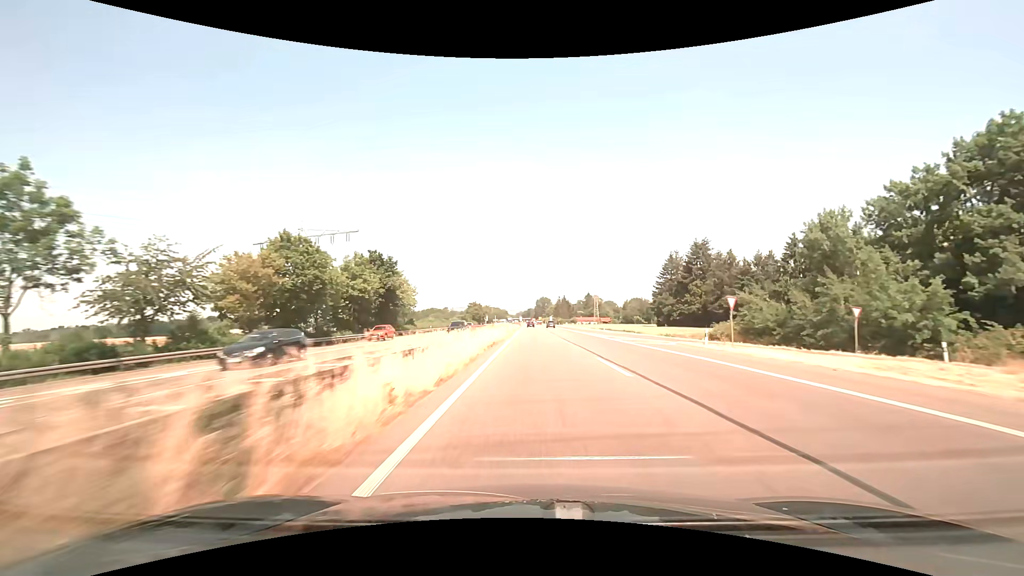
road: trunk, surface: asphalt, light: Day
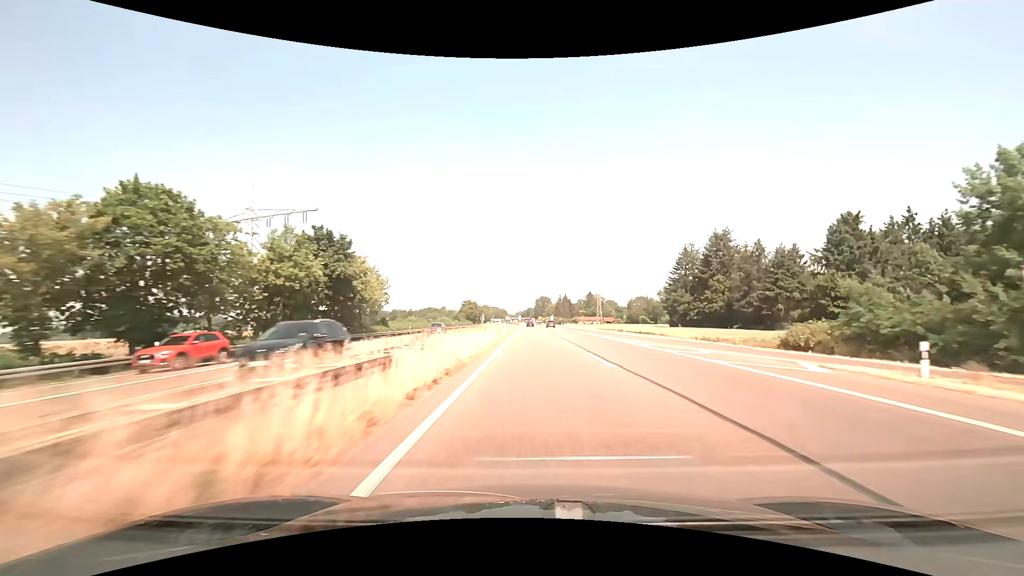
(0.0, +16.0) m; 0°
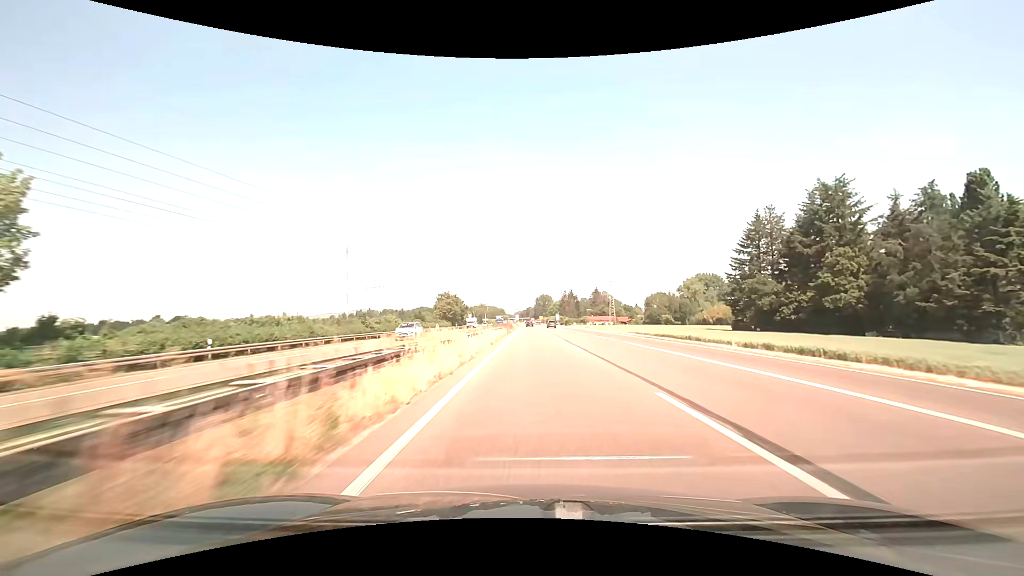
(0.0, +48.3) m; 0°
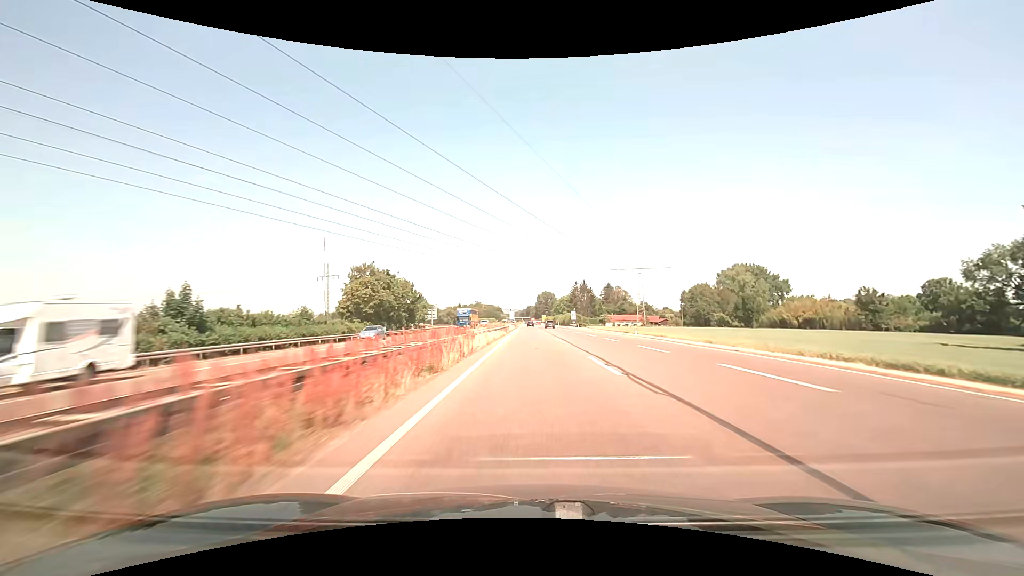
(-0.1, +64.7) m; 0°
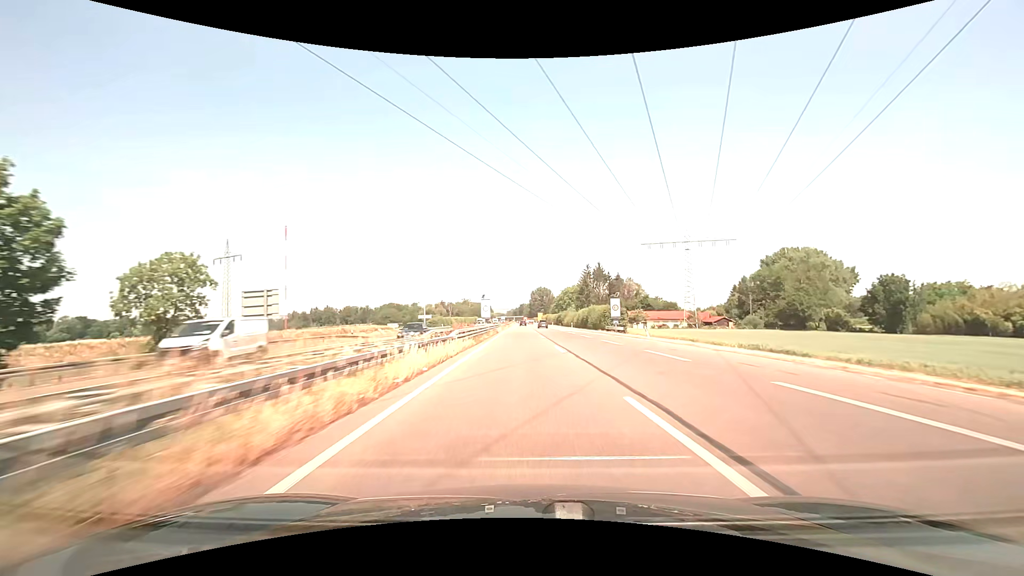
(+0.2, +65.0) m; +1°
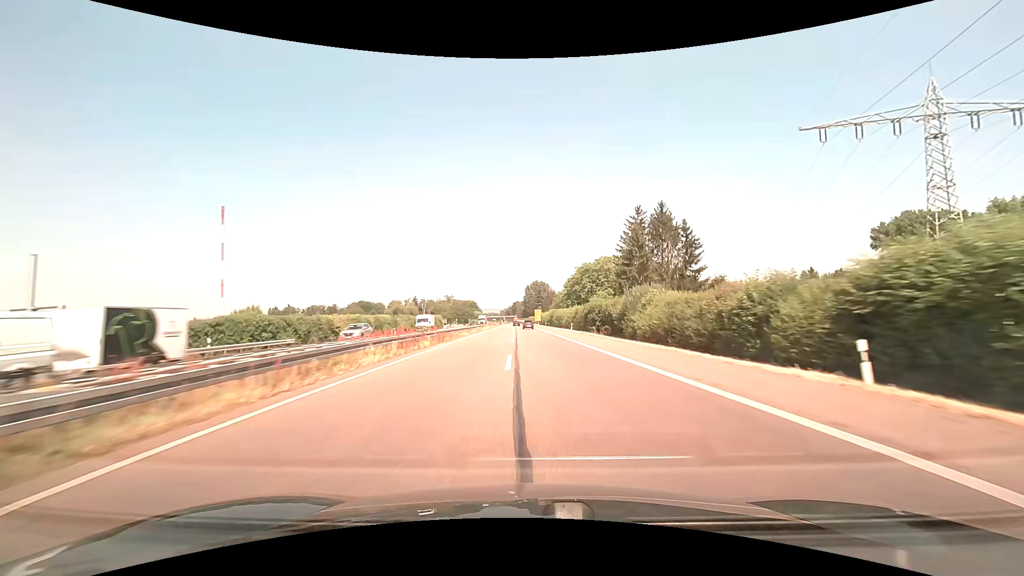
(+0.8, +81.4) m; +1°
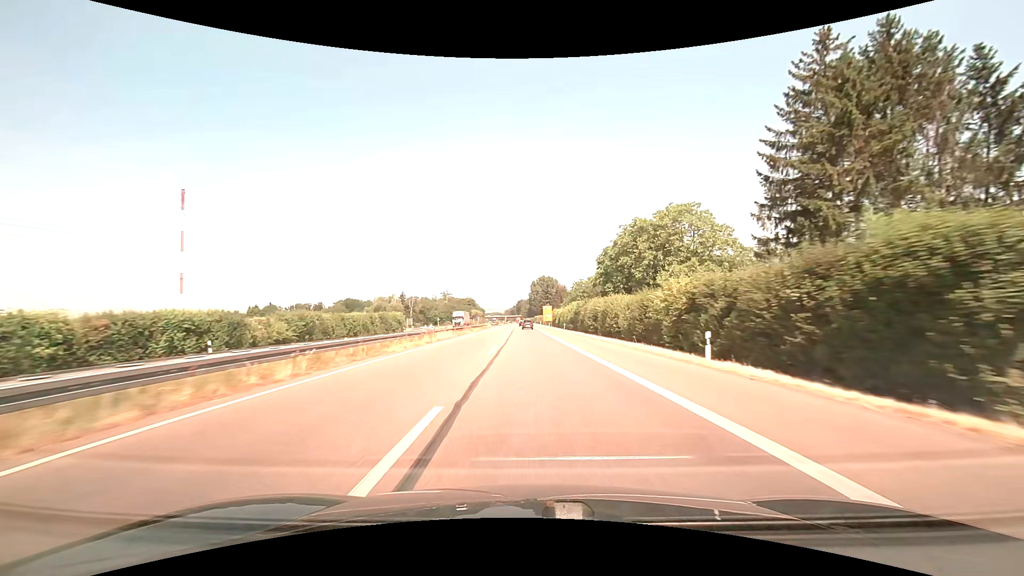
(-0.1, +48.7) m; -1°
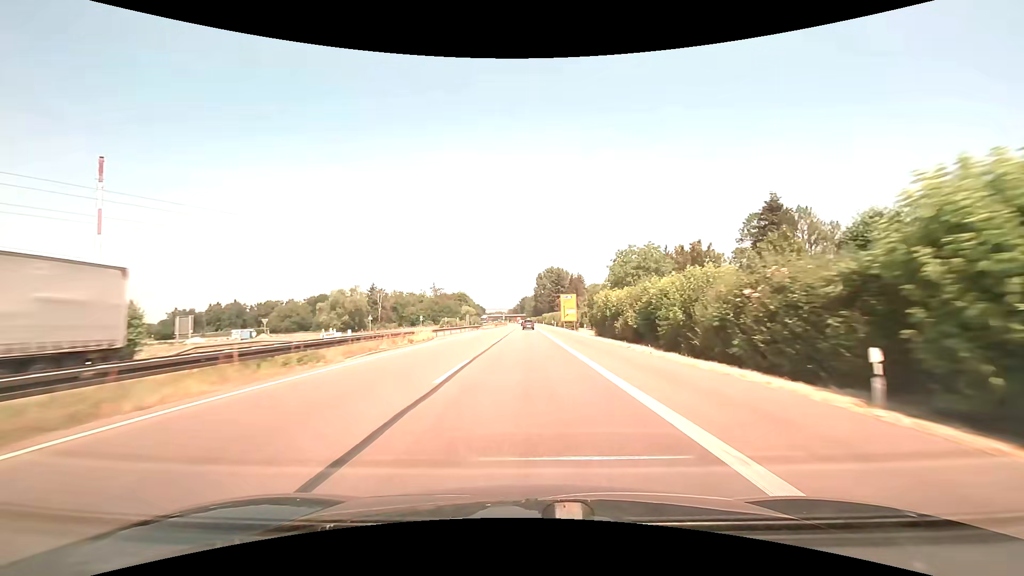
(-0.4, +64.8) m; -1°
(0, +10) (0, +20) (0, +30) (0, +40) (0, +50) (0, +60) (0, +70) (0, +80) (-1, +90) (-1, +100) m
